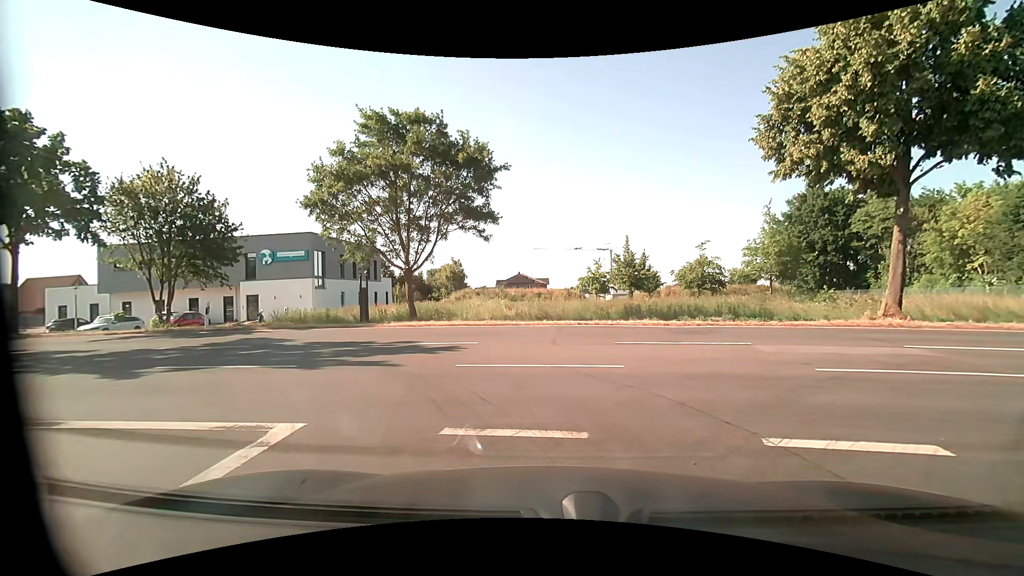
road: residential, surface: asphalt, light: Day
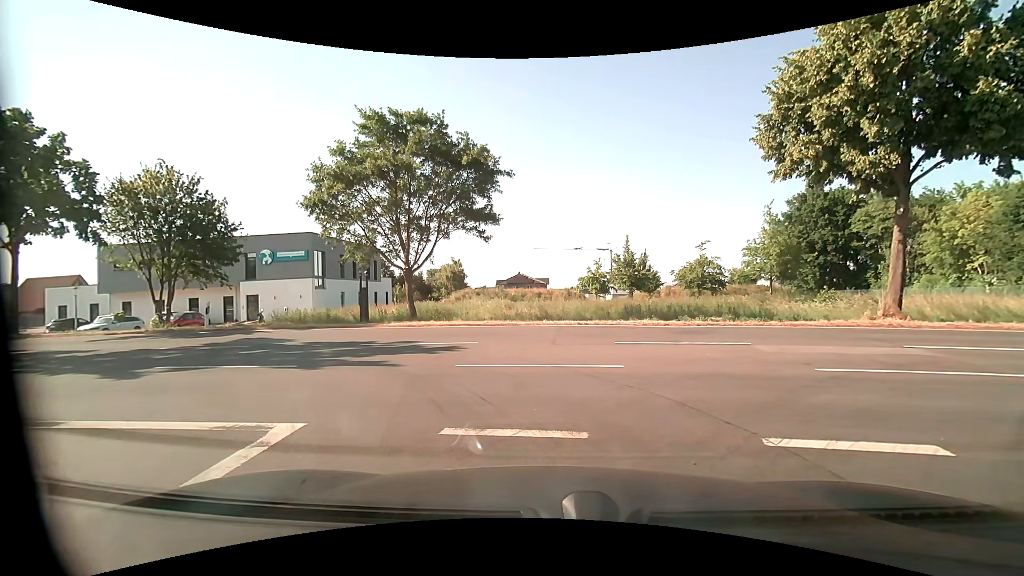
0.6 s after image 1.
(0.0, 0.0) m; 0°
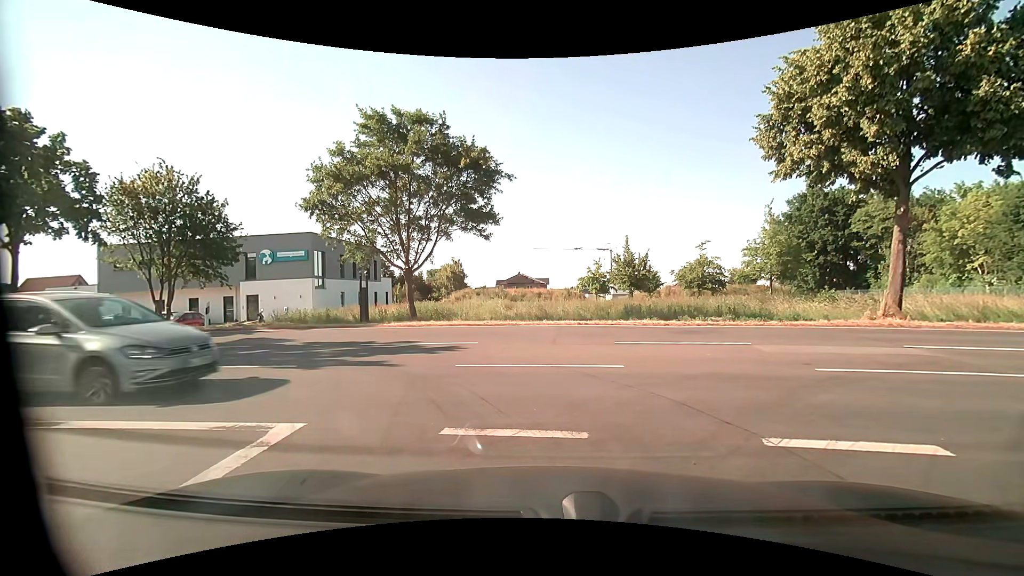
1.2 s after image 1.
(0.0, 0.0) m; 0°
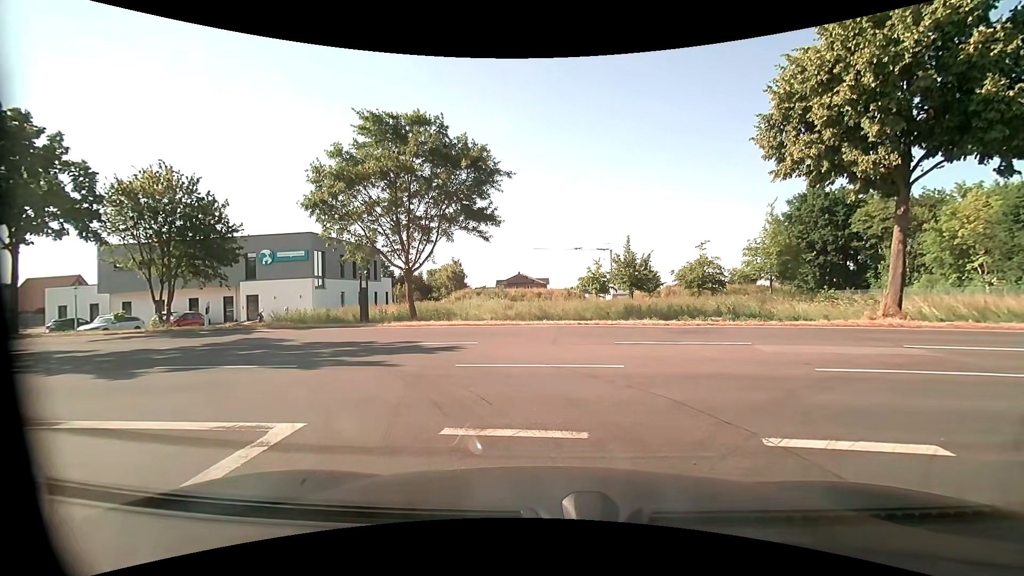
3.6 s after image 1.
(0.0, 0.0) m; 0°
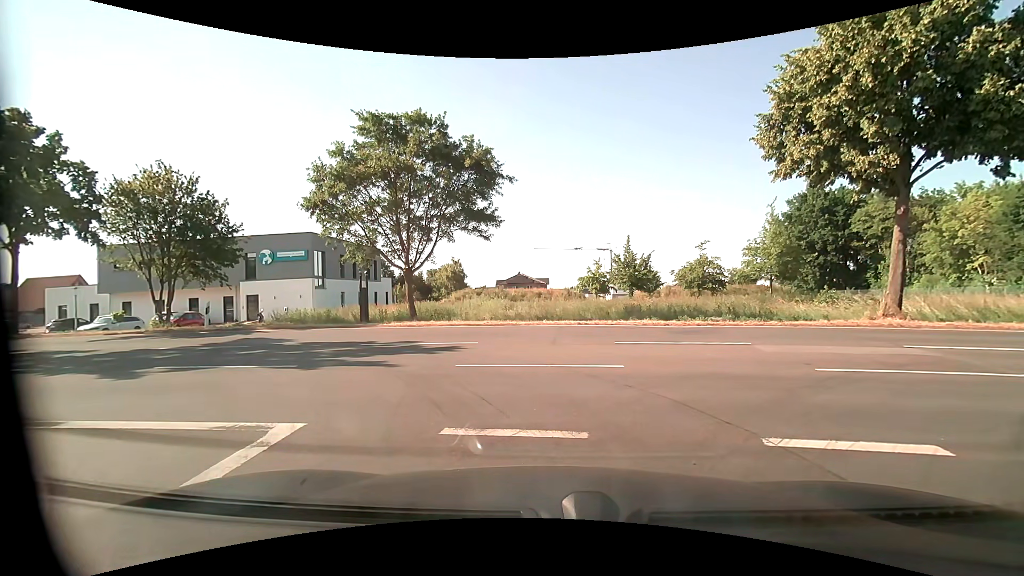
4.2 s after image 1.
(0.0, 0.0) m; 0°
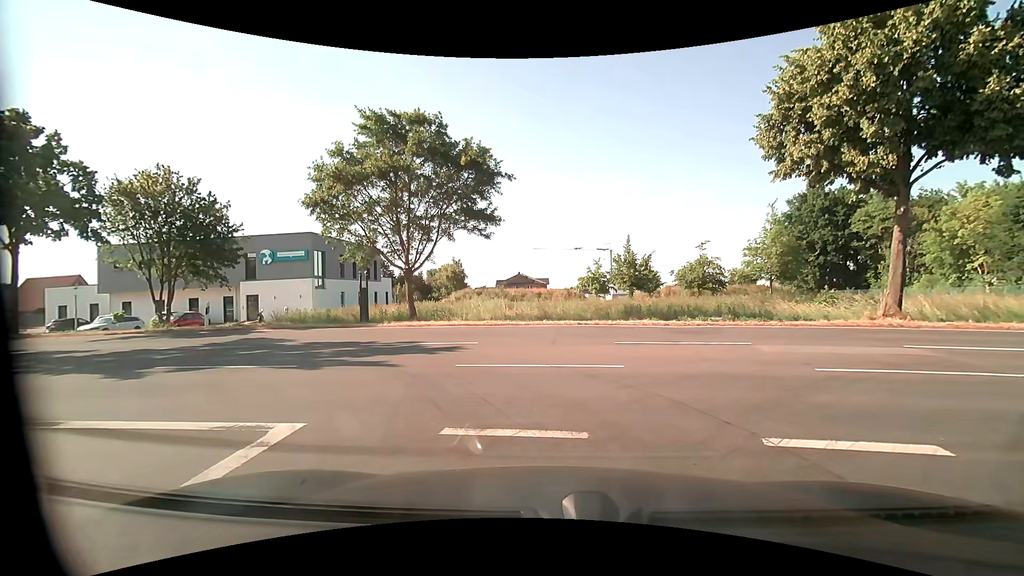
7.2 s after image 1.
(0.0, 0.0) m; 0°
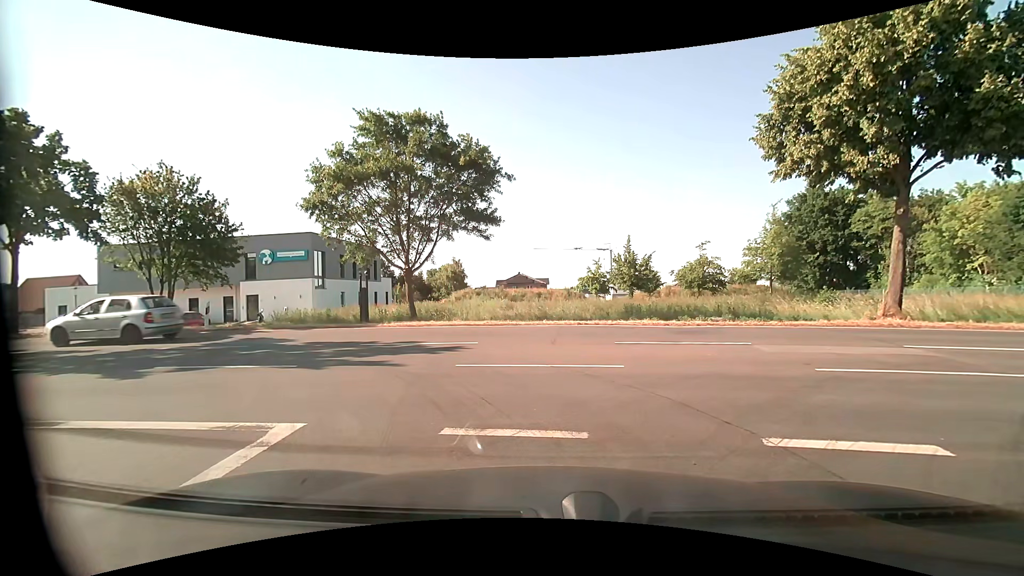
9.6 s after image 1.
(0.0, 0.0) m; 0°
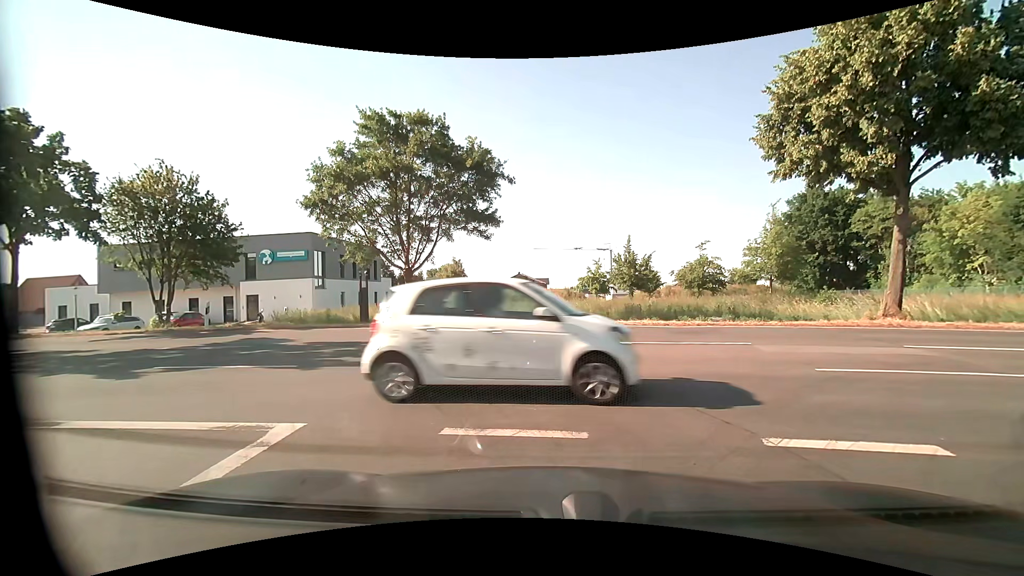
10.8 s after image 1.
(0.0, 0.0) m; 0°
